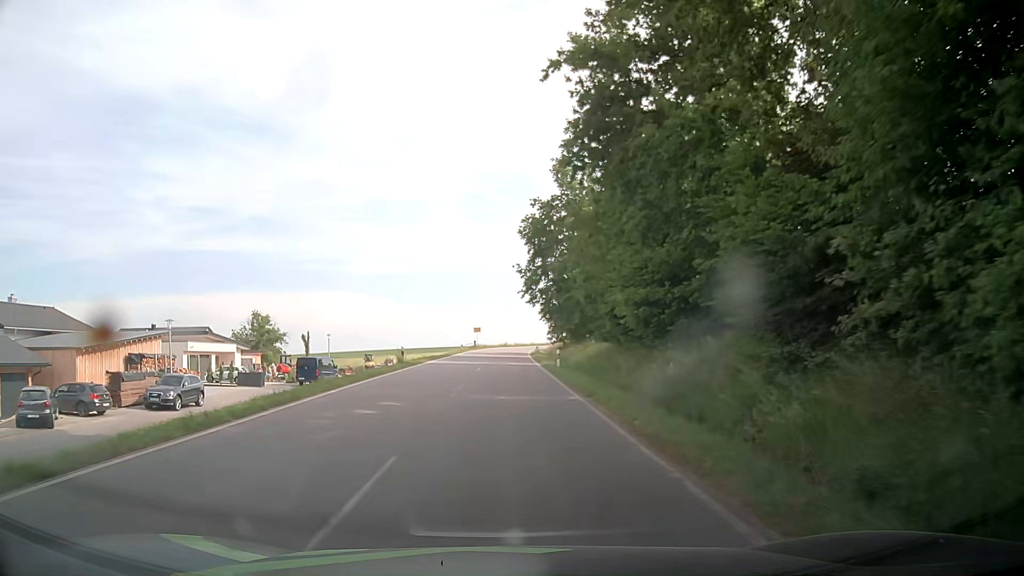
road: tertiary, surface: asphalt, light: Day
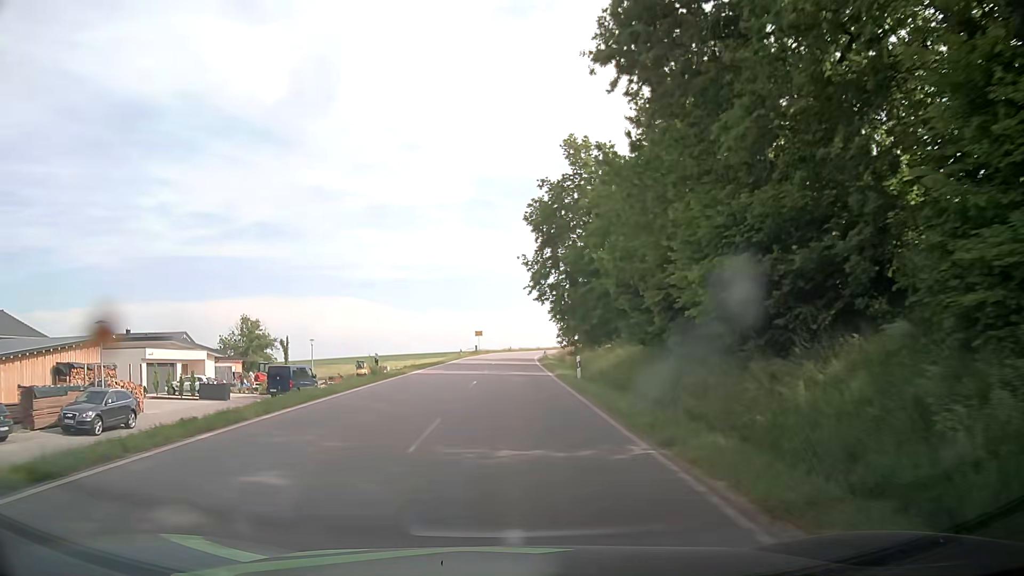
(0.0, +7.6) m; 0°
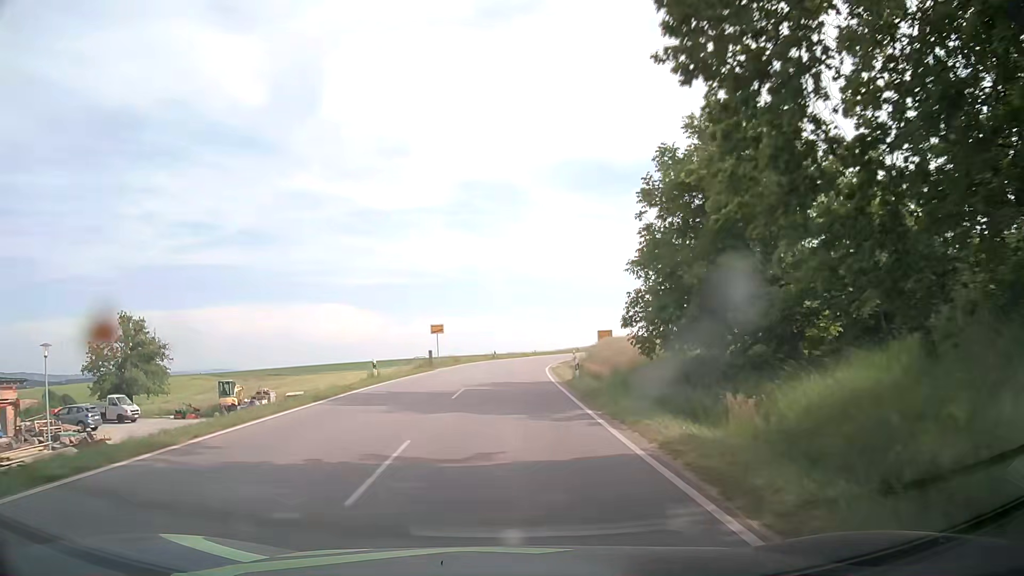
(0.0, +38.3) m; +1°
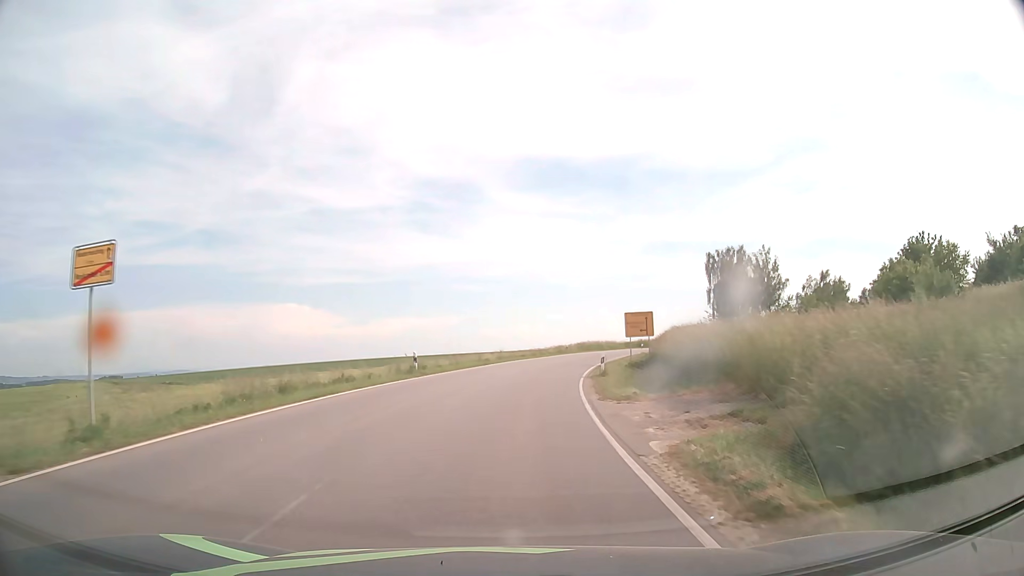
(+0.8, +38.7) m; +4°
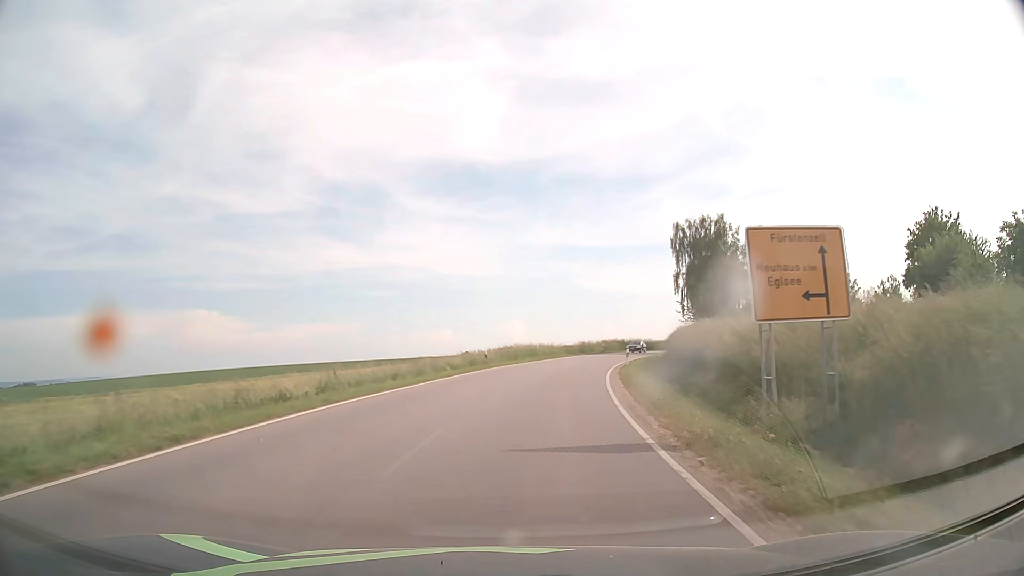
(+1.9, +31.5) m; +8°
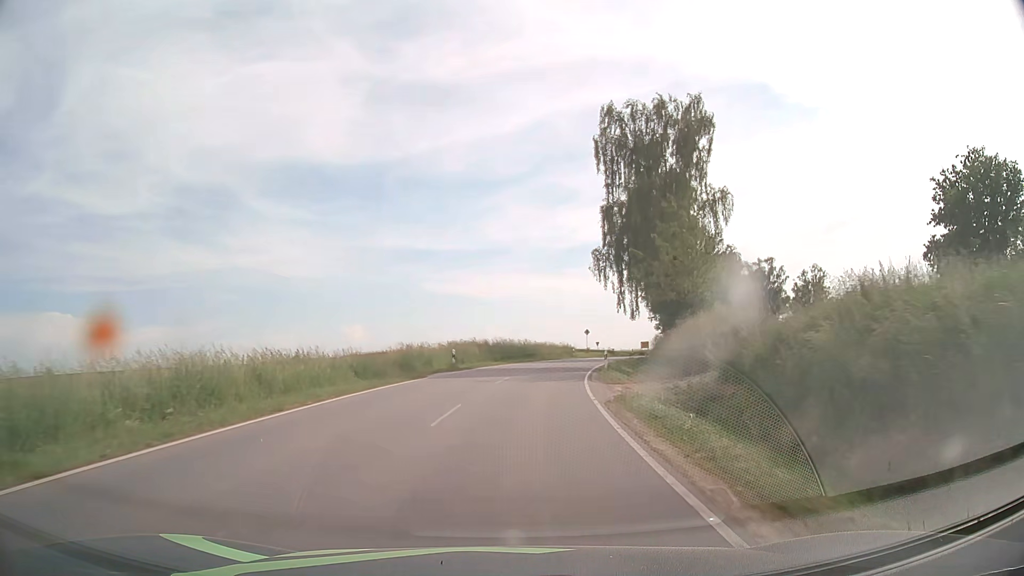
(+5.3, +42.6) m; +14°
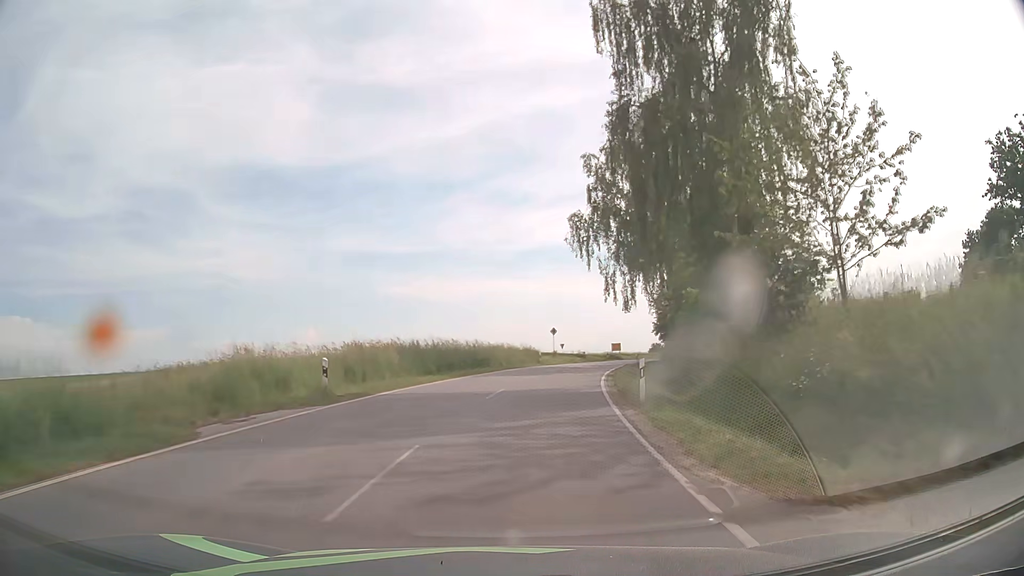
(+0.6, +17.8) m; +4°
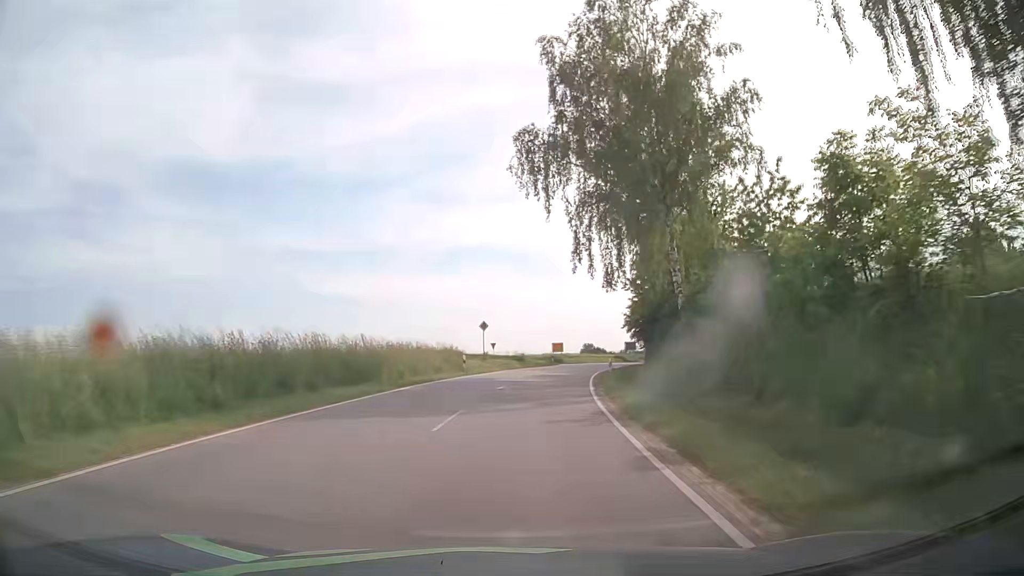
(+1.0, +17.9) m; +6°
(0, +10) (+1, +20) (+2, +30) (+4, +40) (+6, +50) (+9, +59) (+12, +69) (+15, +78) (+9, +85) (-1, +89) m
